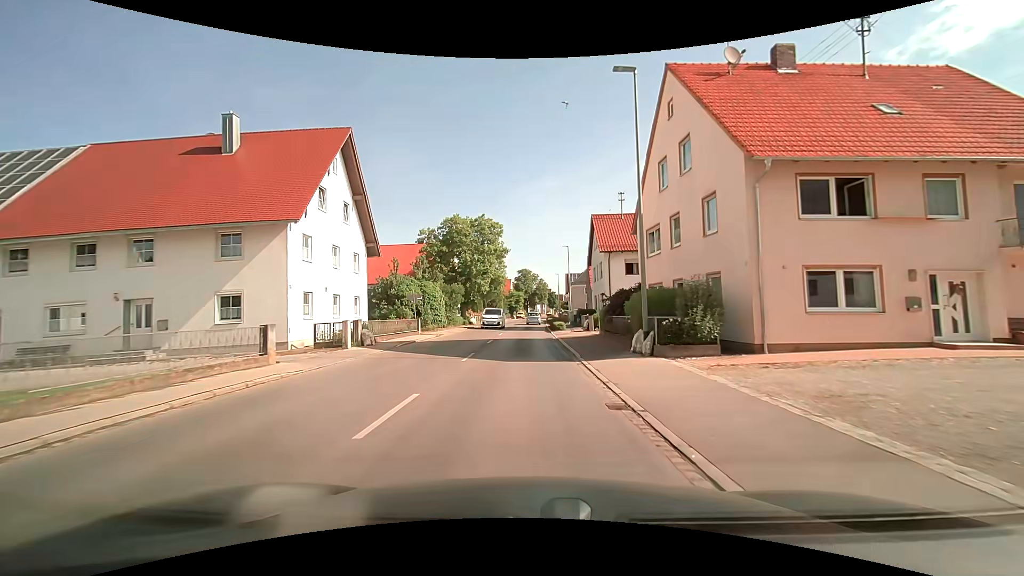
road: tertiary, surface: asphalt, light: Day
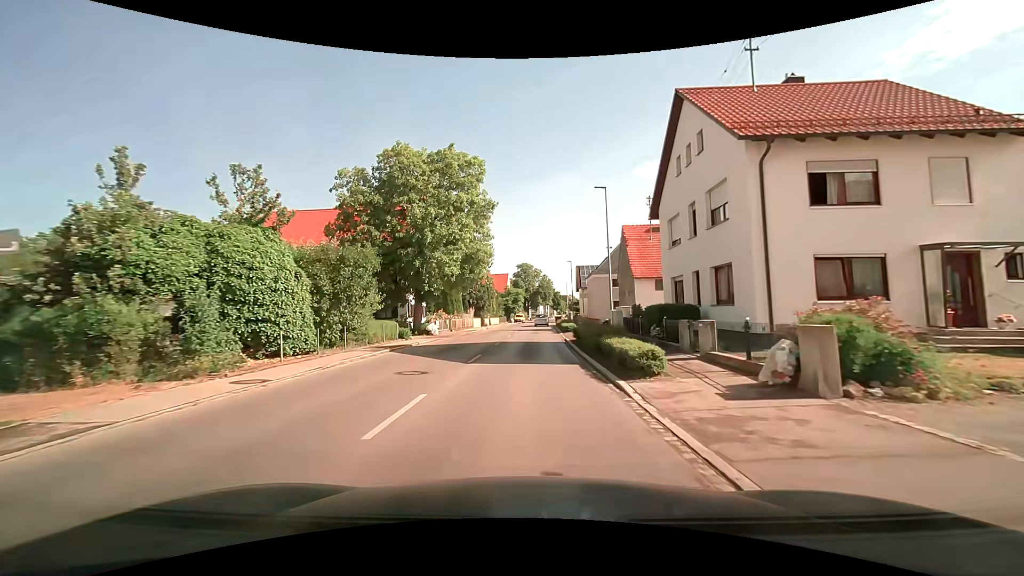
(0.0, +26.8) m; -1°
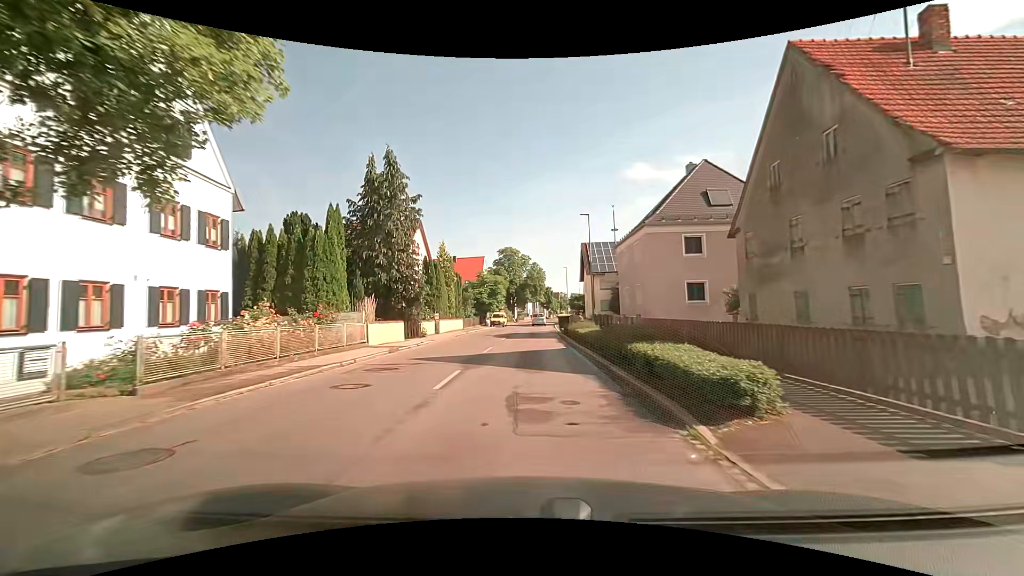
(+1.2, +32.3) m; +3°
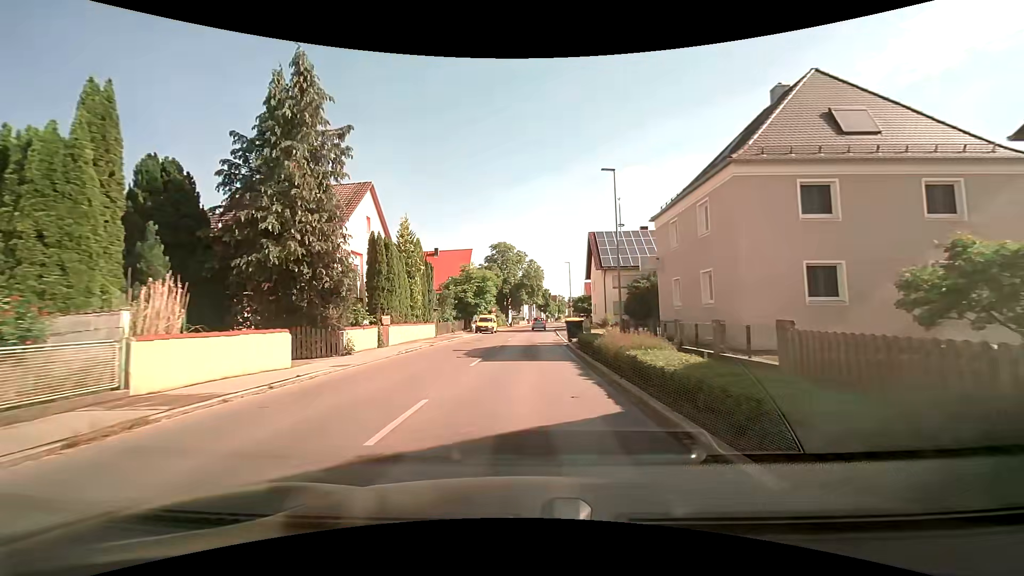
(0.0, +12.7) m; 0°
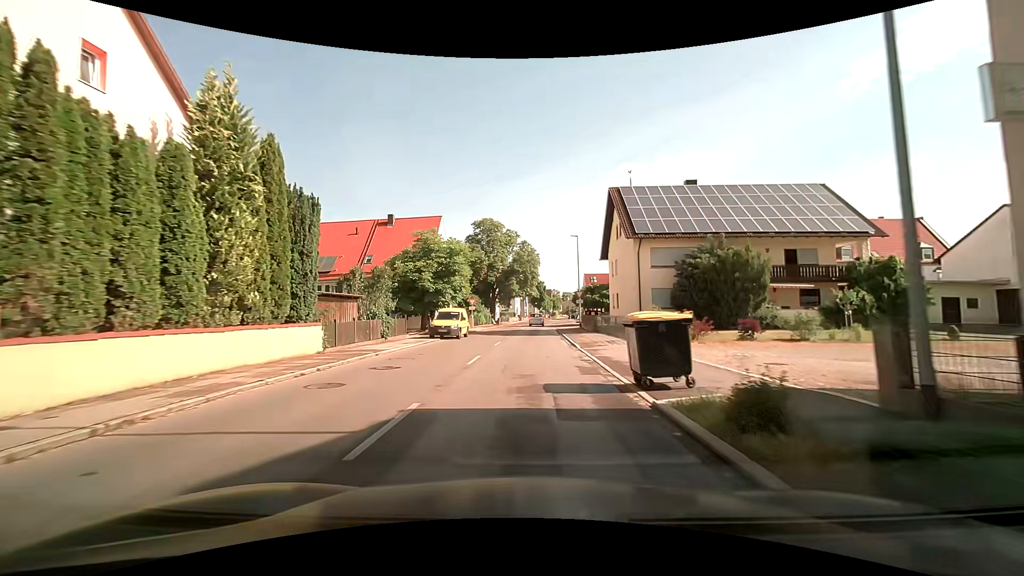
(+0.2, +19.3) m; +1°
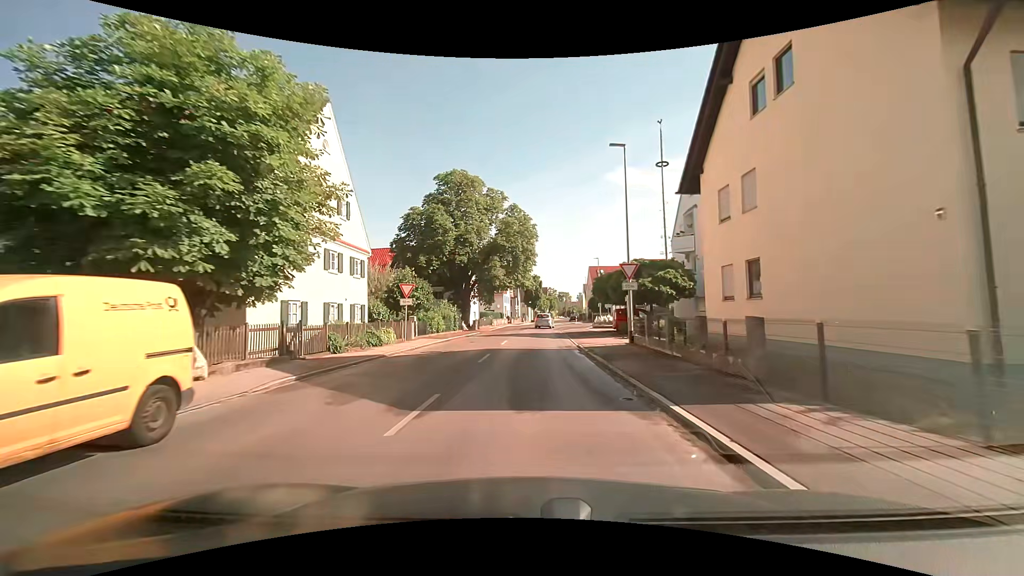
(+0.2, +25.9) m; +1°
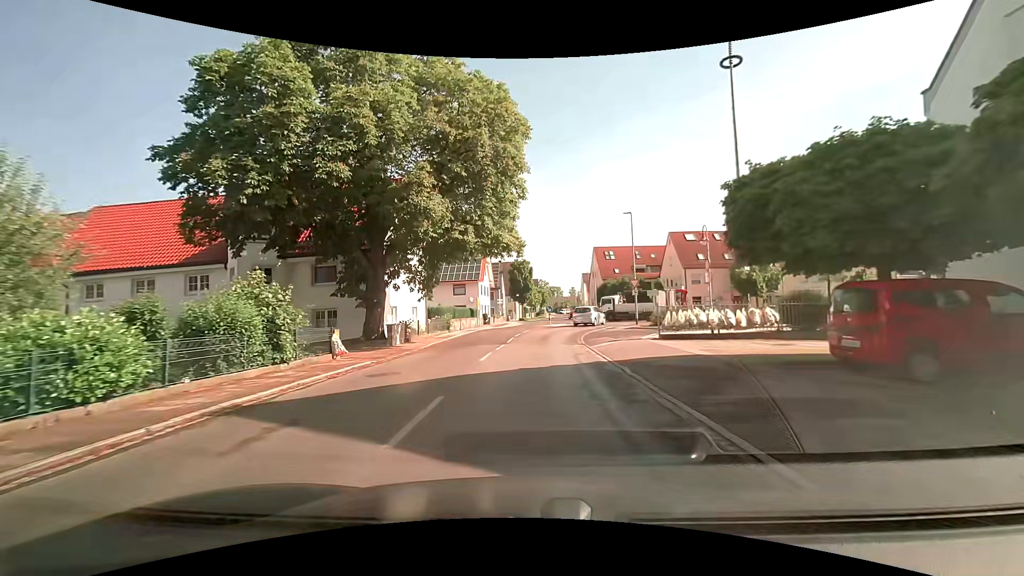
(+0.3, +27.2) m; +2°
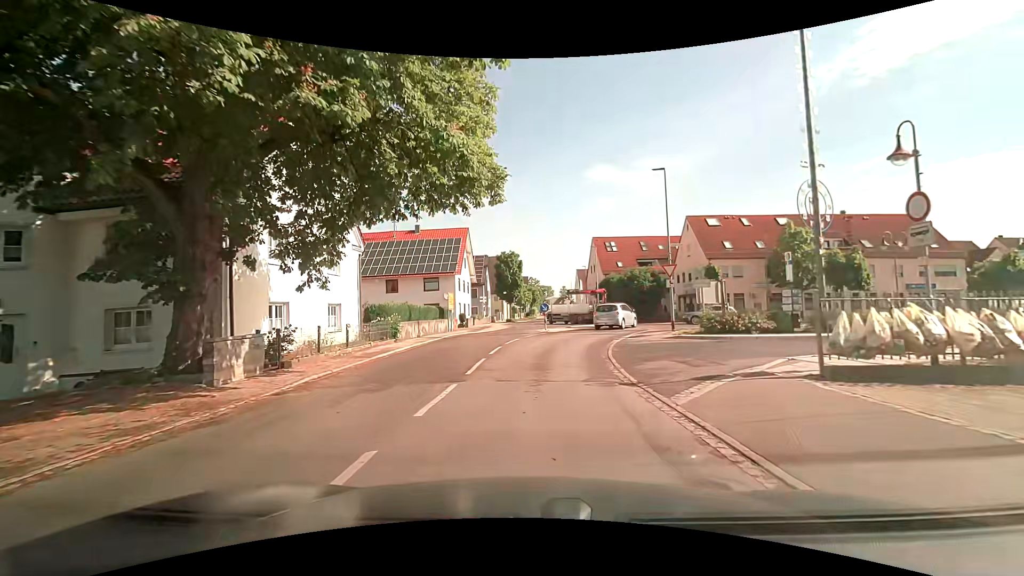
(+0.1, +11.9) m; 0°
(0, +10) (+1, +20) (+5, +29) (+12, +36) (+21, +39) (+31, +40) (+41, +42) (+51, +42) (+61, +43) (+71, +42) m
